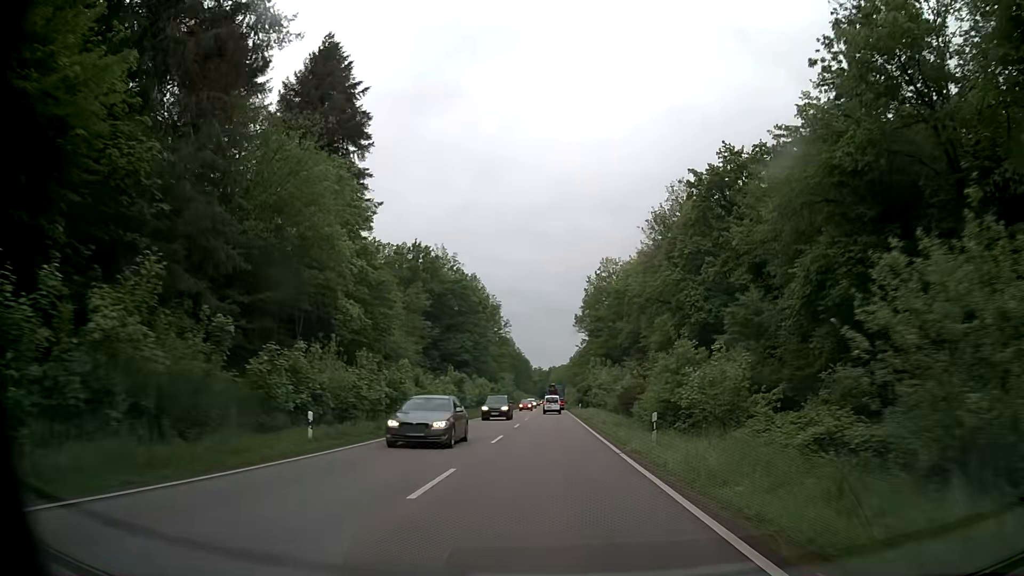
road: secondary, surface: asphalt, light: Day
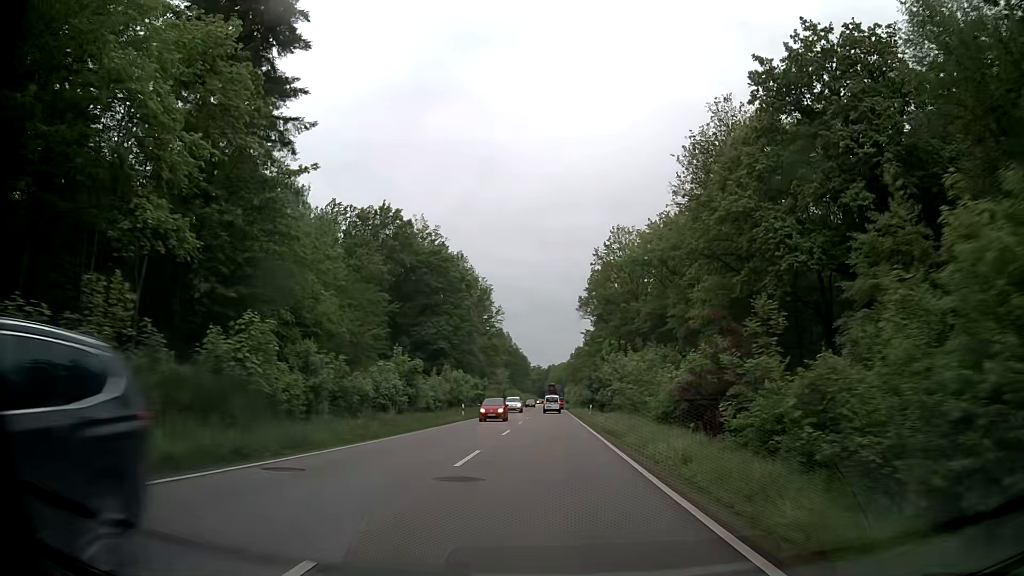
(+0.1, +19.9) m; +1°
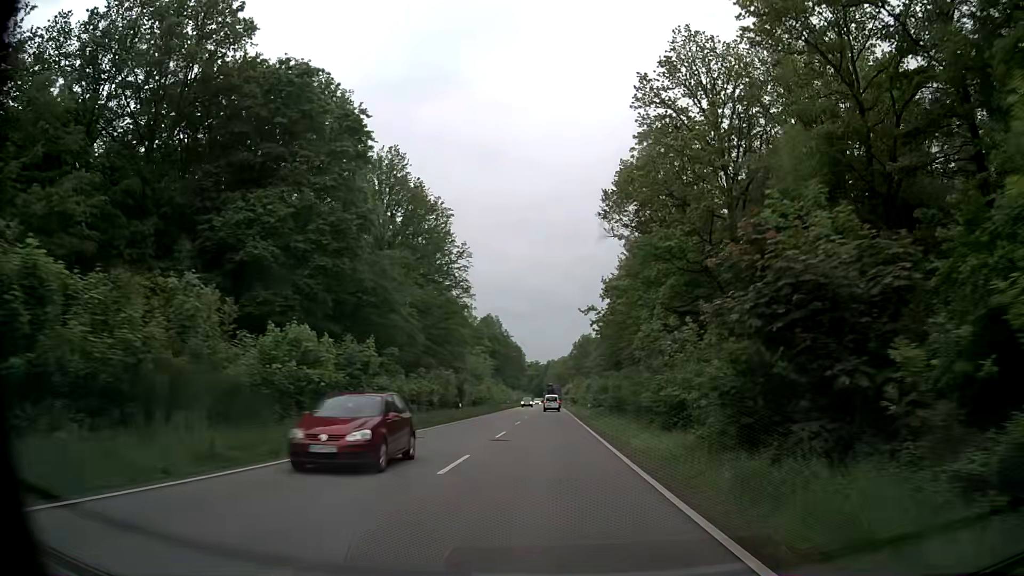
(0.0, +49.7) m; 0°
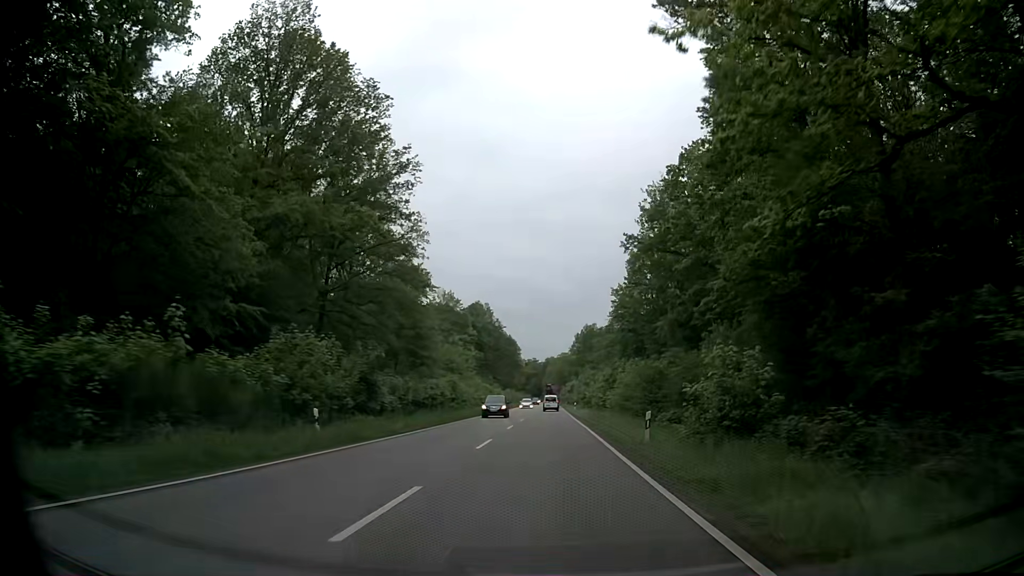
(0.0, +29.8) m; 0°
(0, +10) (0, +20) (0, +30) (0, +40) (0, +50) (0, +60) (0, +70) (0, +80) (0, +90) (0, +100) m
